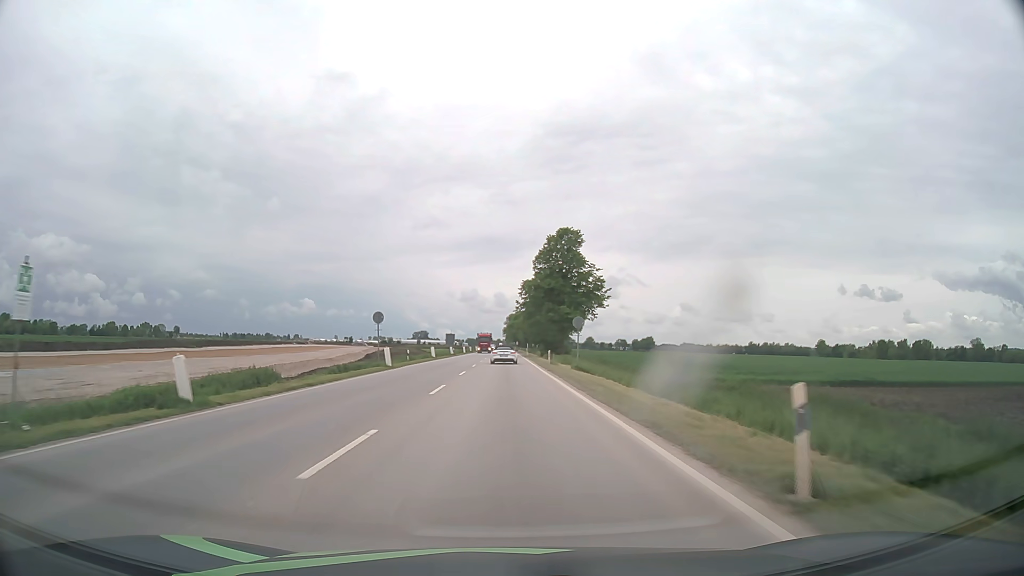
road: unclassified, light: Day
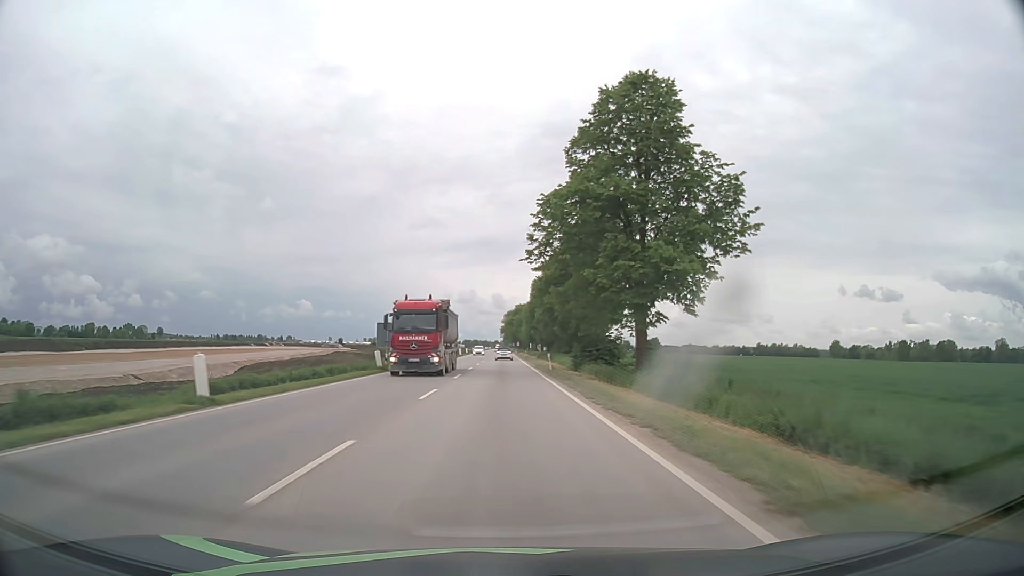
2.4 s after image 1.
(+0.2, +49.3) m; 0°
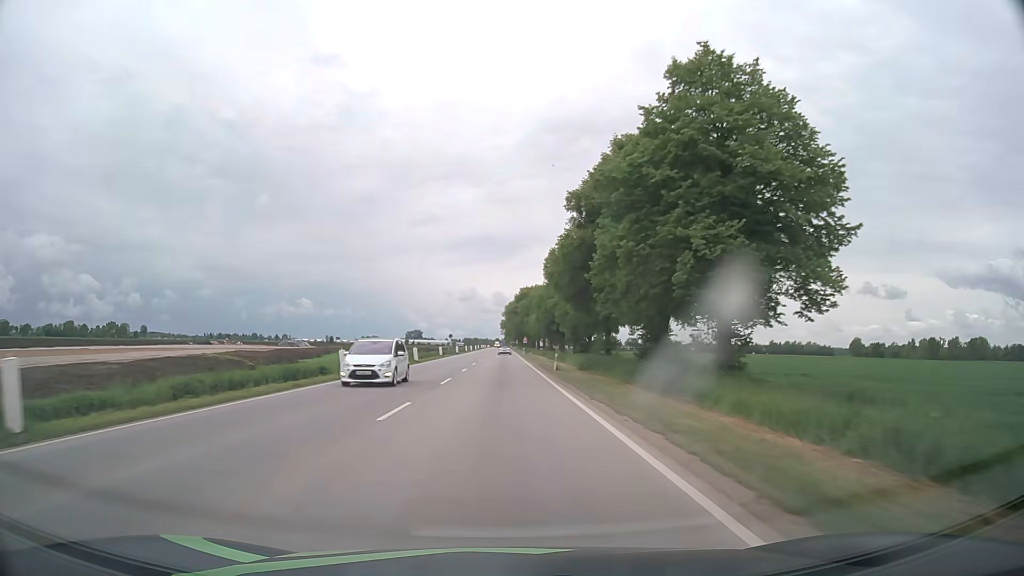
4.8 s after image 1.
(0.0, +53.6) m; 0°
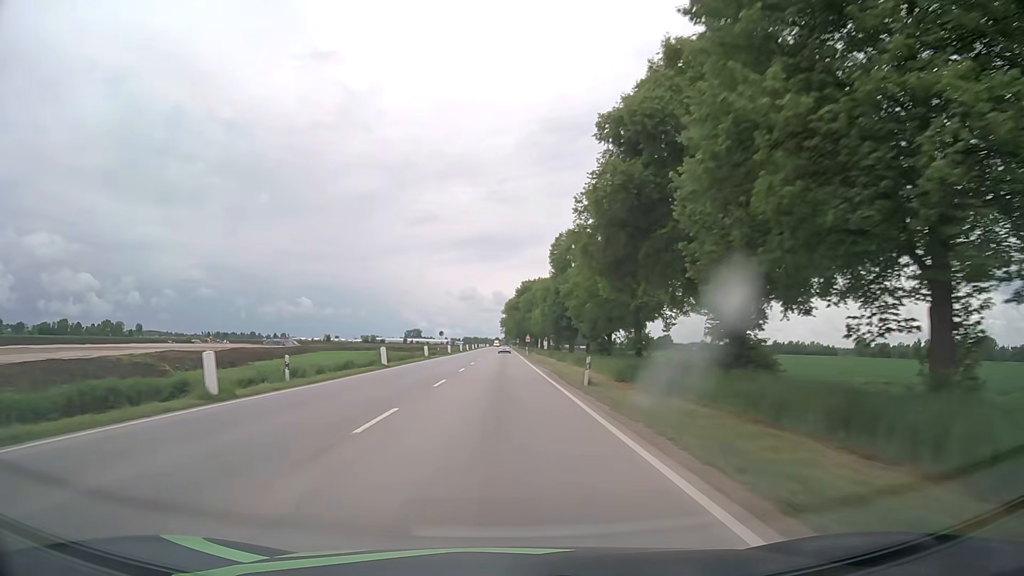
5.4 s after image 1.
(0.0, +14.0) m; 0°
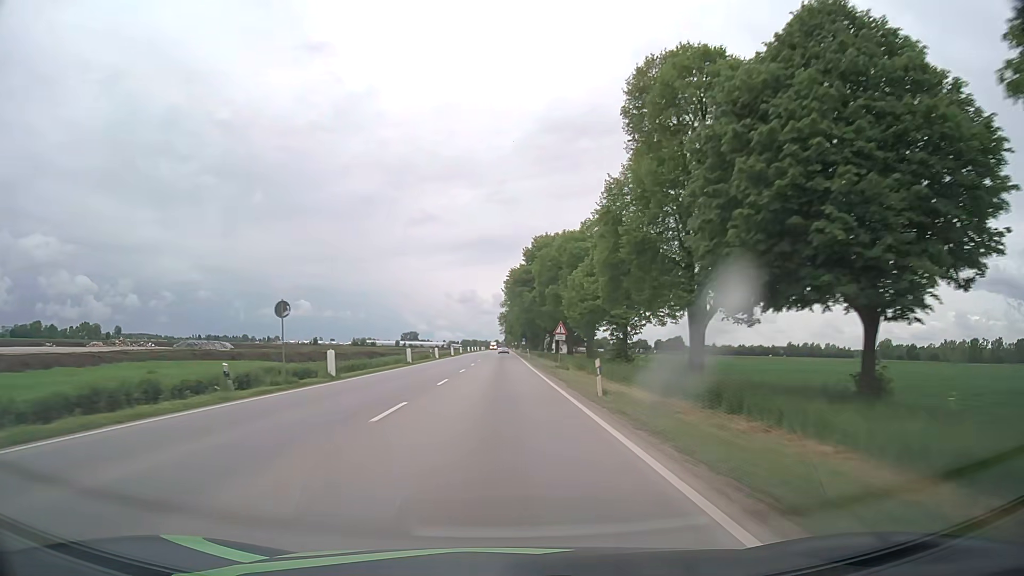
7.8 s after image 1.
(-0.1, +58.5) m; 0°
(0, +10) (0, +20) (0, +30) (0, +40) (0, +50) (0, +60) (0, +70) (0, +80) (0, +90) (0, +100) m
